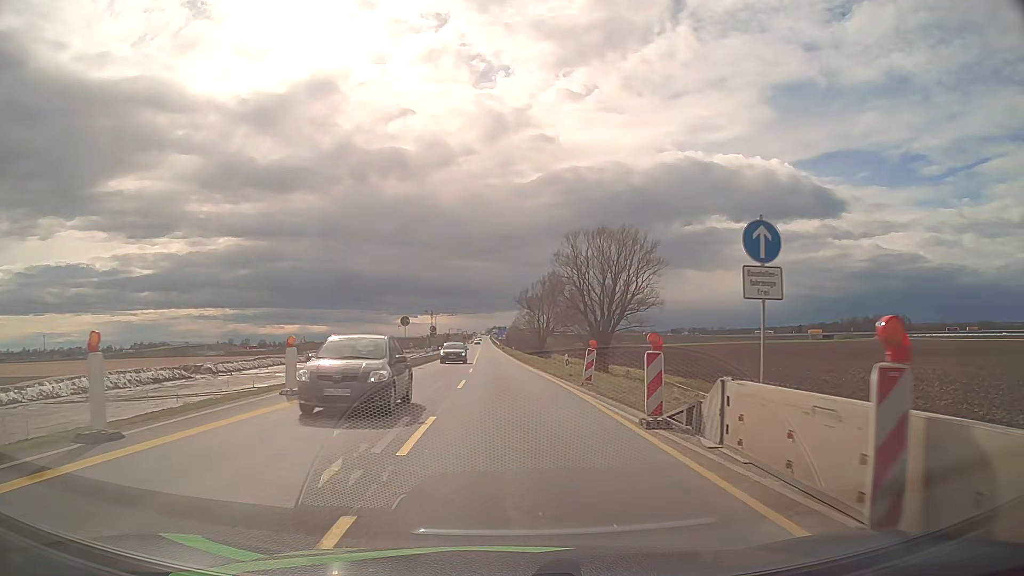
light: Day
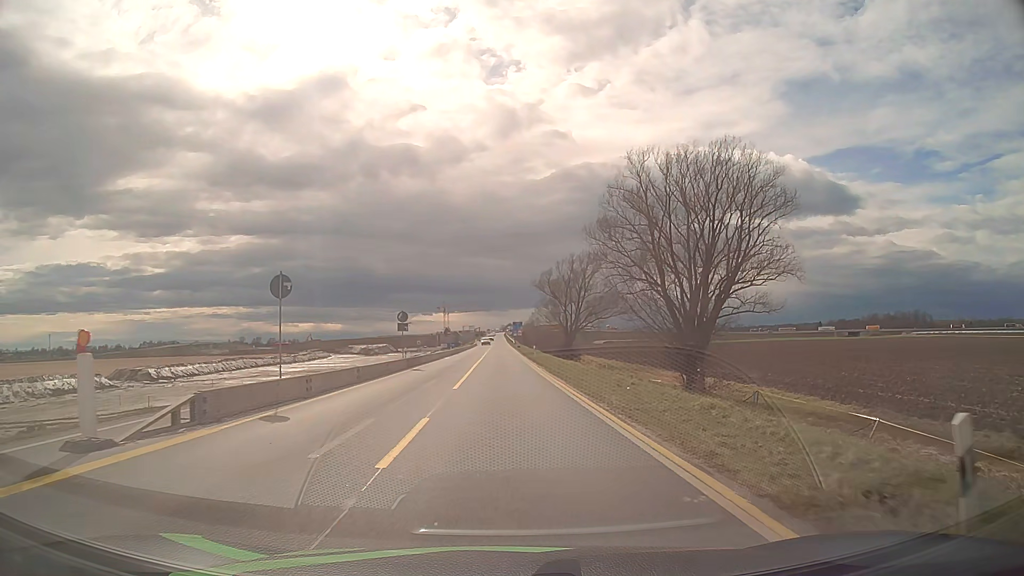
(-0.1, +24.8) m; -1°
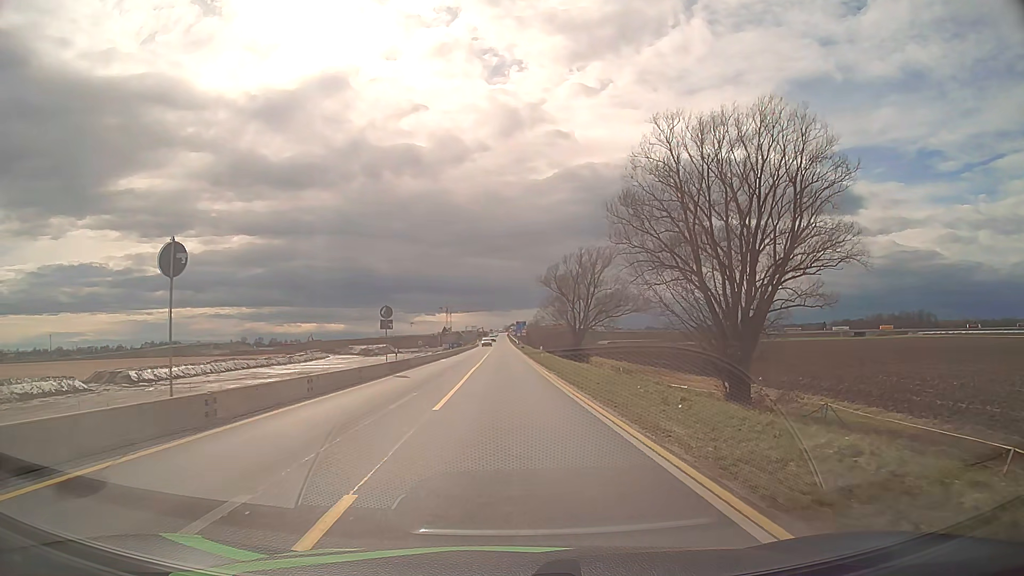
(0.0, +6.0) m; 0°
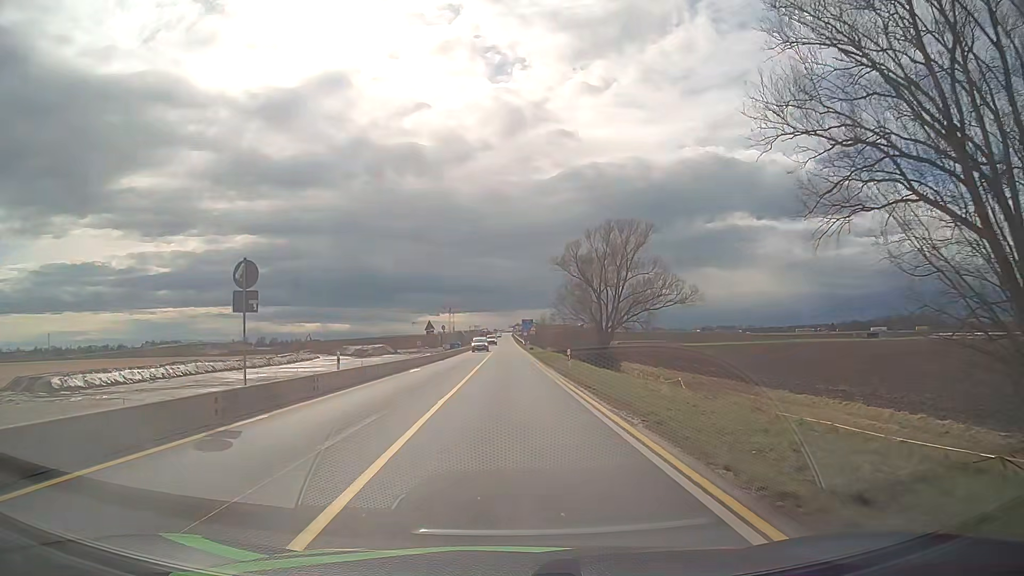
(0.0, +17.7) m; 0°
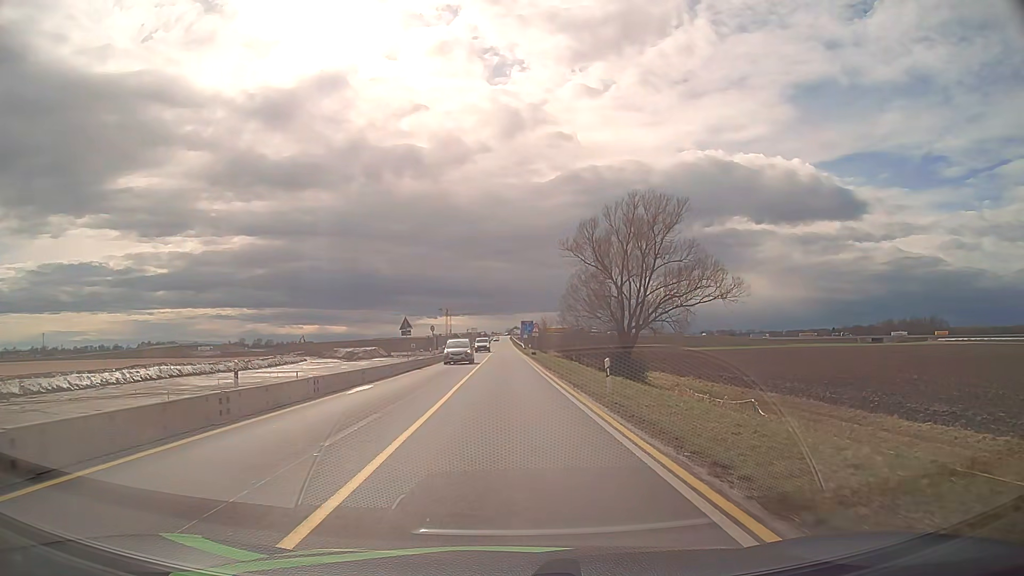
(0.0, +11.6) m; 0°
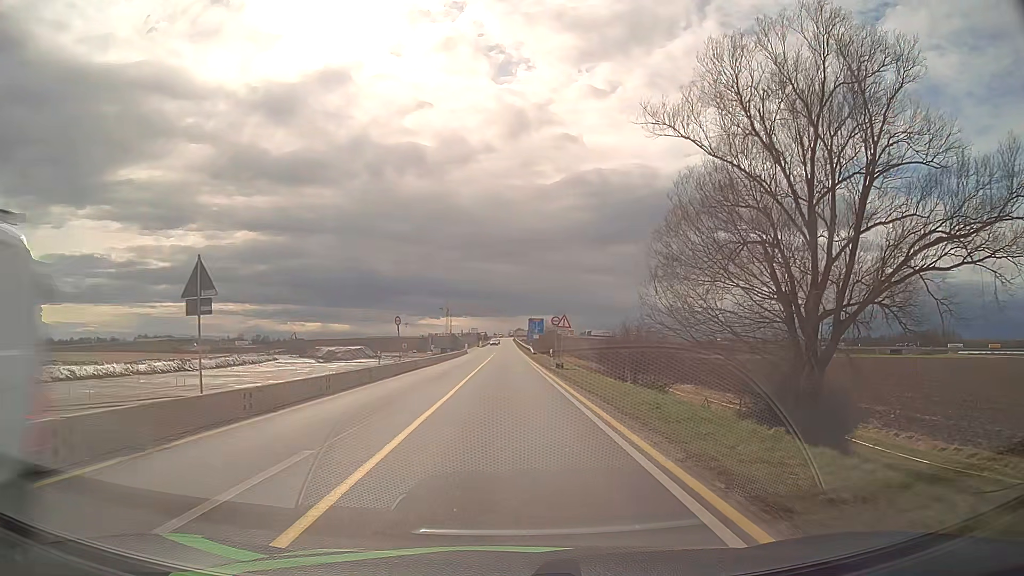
(+0.1, +28.8) m; 0°
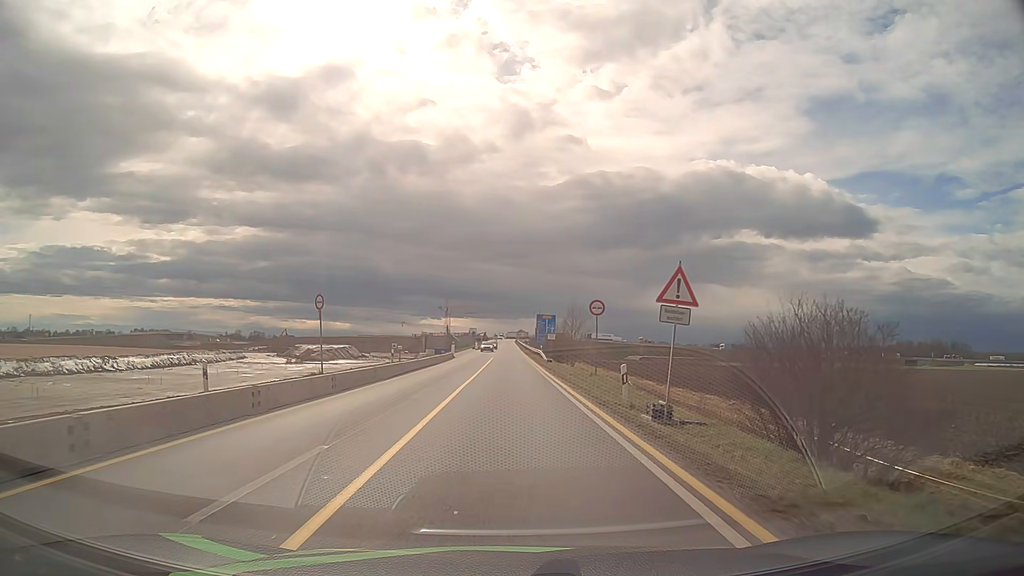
(0.0, +23.9) m; 0°
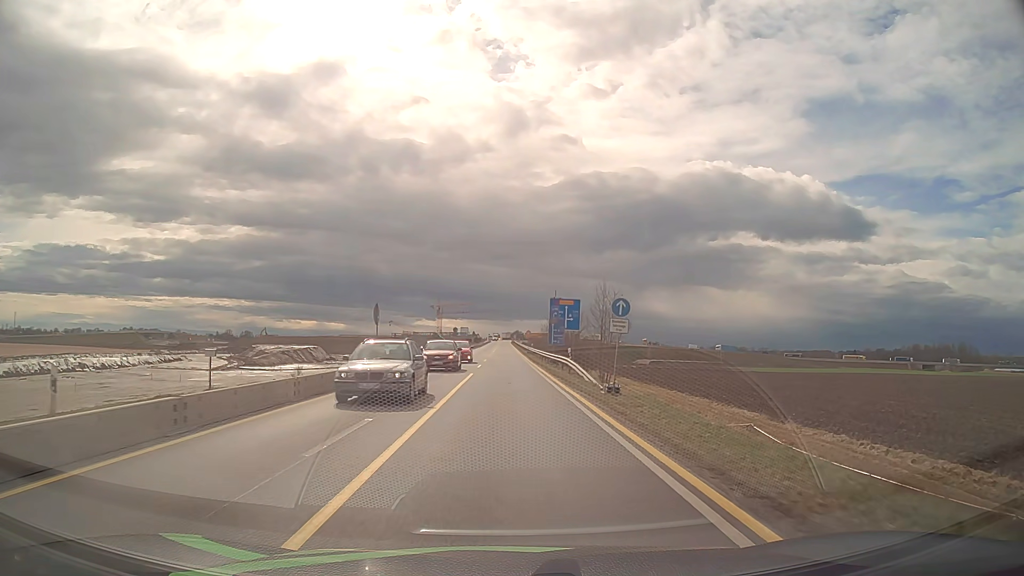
(0.0, +33.5) m; 0°
(0, +10) (0, +20) (0, +30) (0, +40) (0, +50) (0, +60) (0, +70) (0, +80) (0, +90) (0, +100) m
